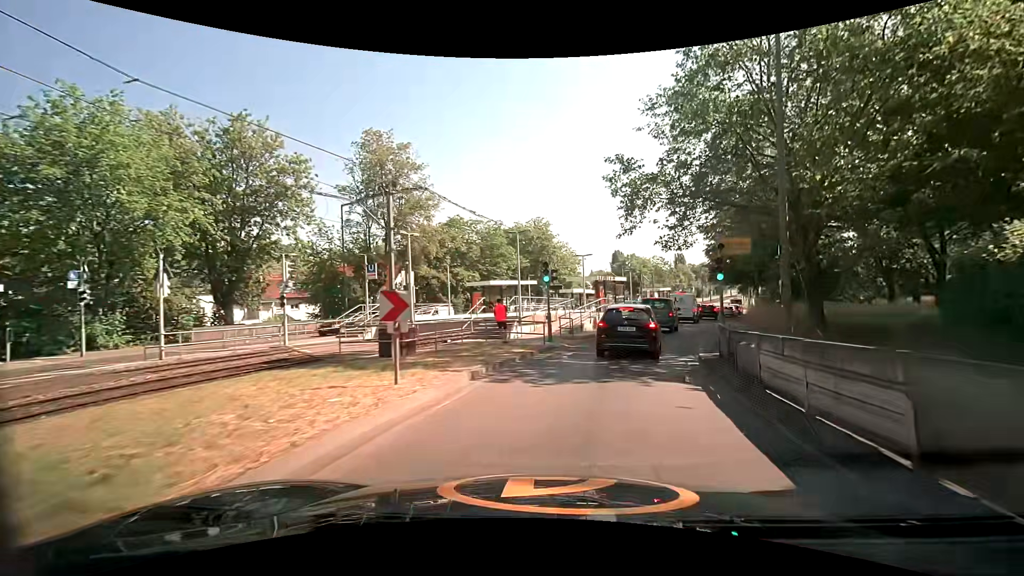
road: secondary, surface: asphalt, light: Day
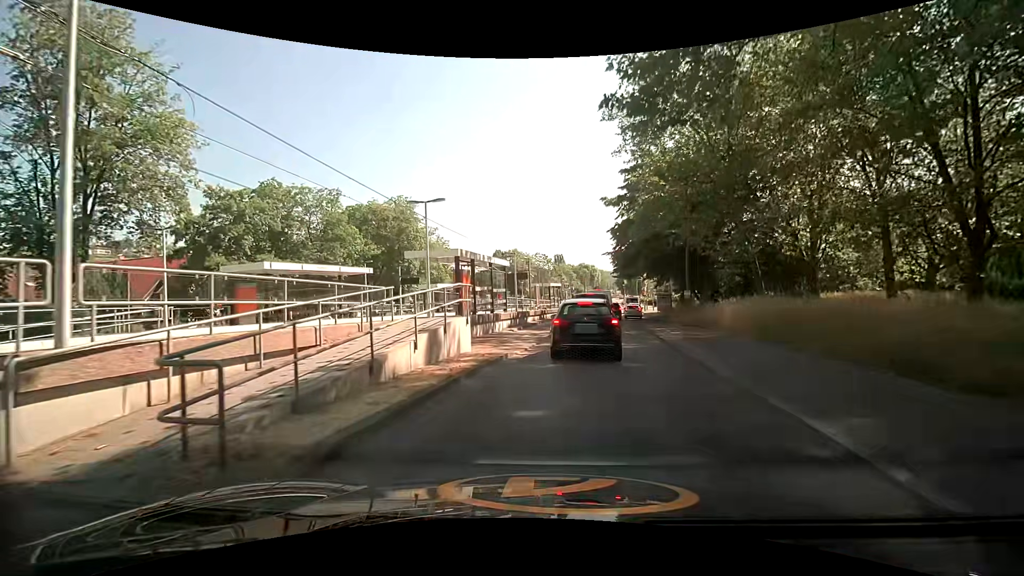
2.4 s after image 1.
(+2.3, +17.2) m; +14°
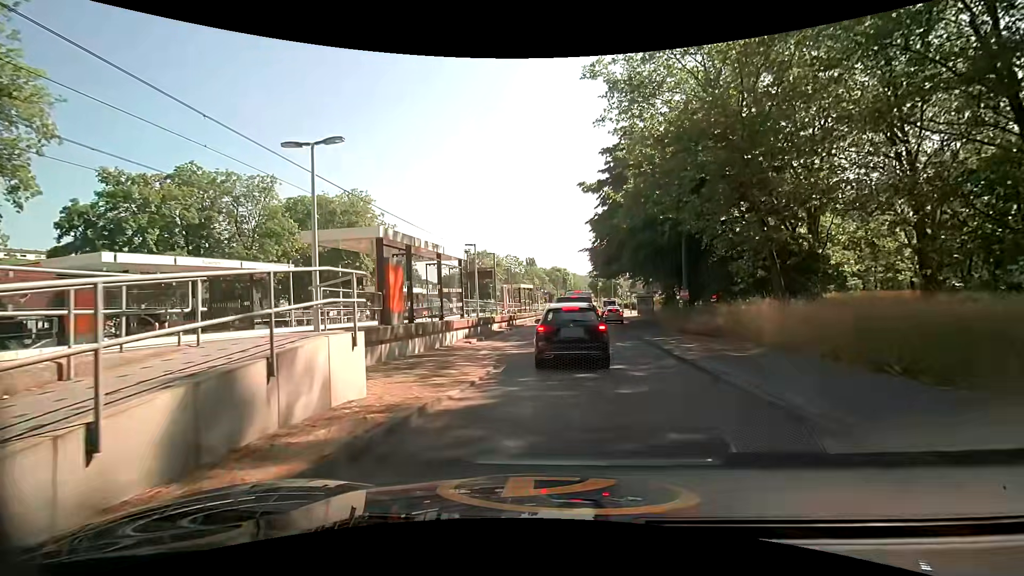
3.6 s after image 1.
(+0.1, +6.2) m; +5°
